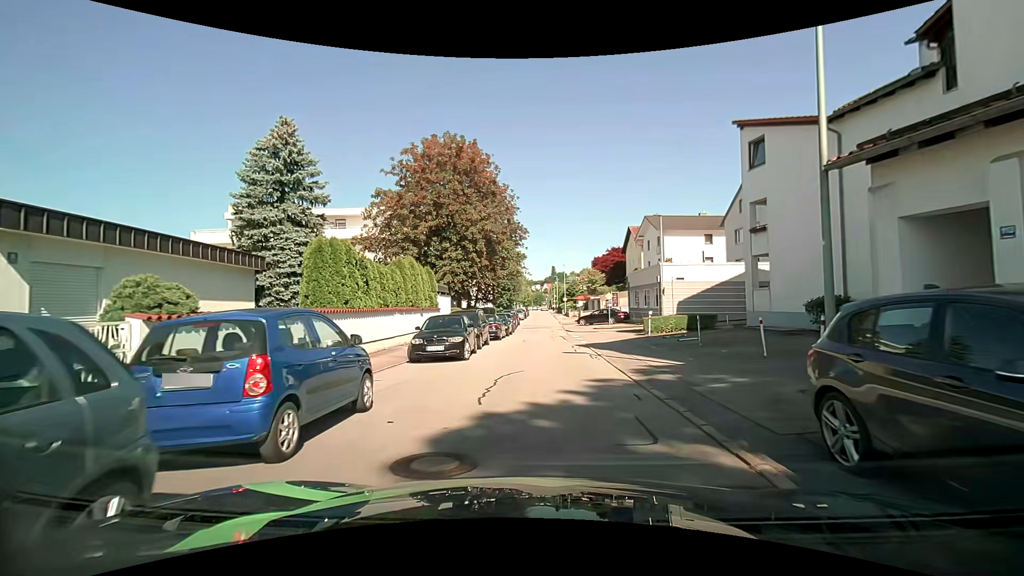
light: Day
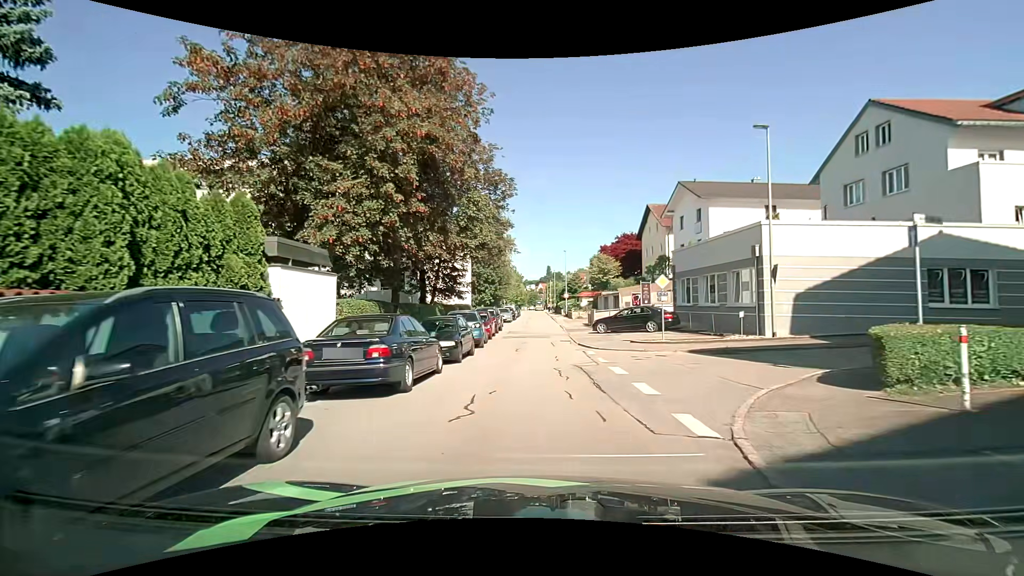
(+0.3, +18.1) m; +1°
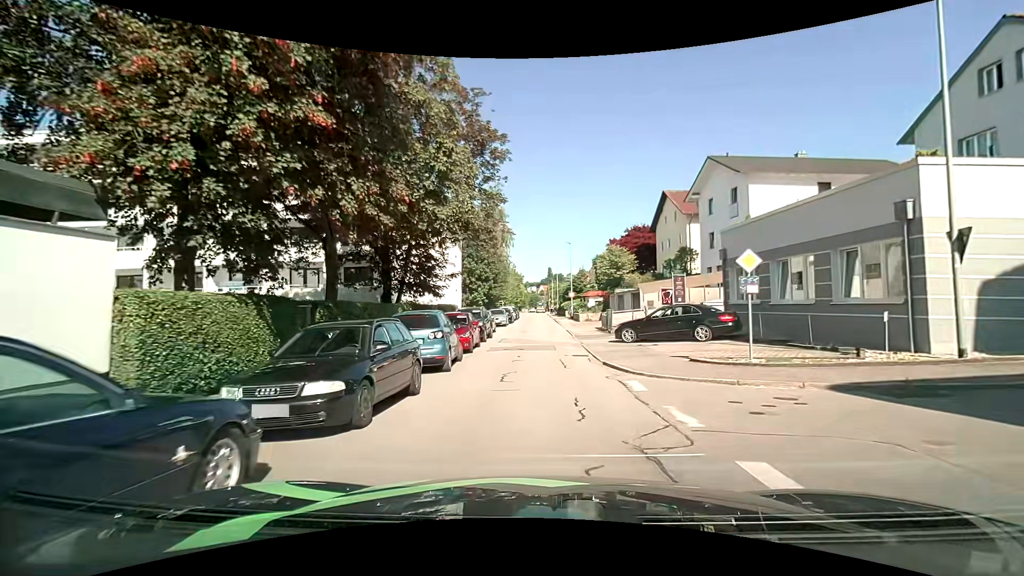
(0.0, +8.2) m; +1°
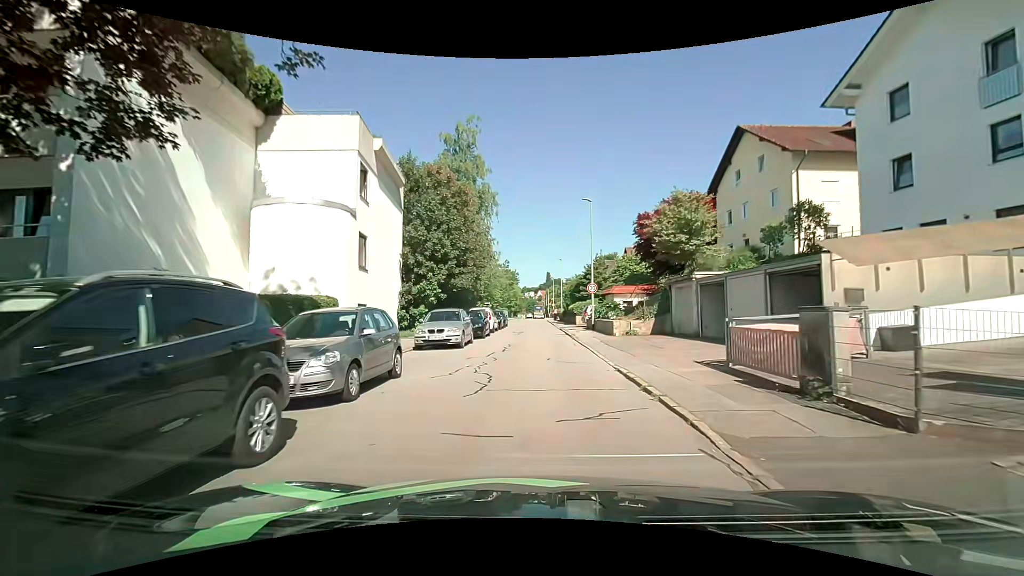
(-0.1, +21.9) m; -2°
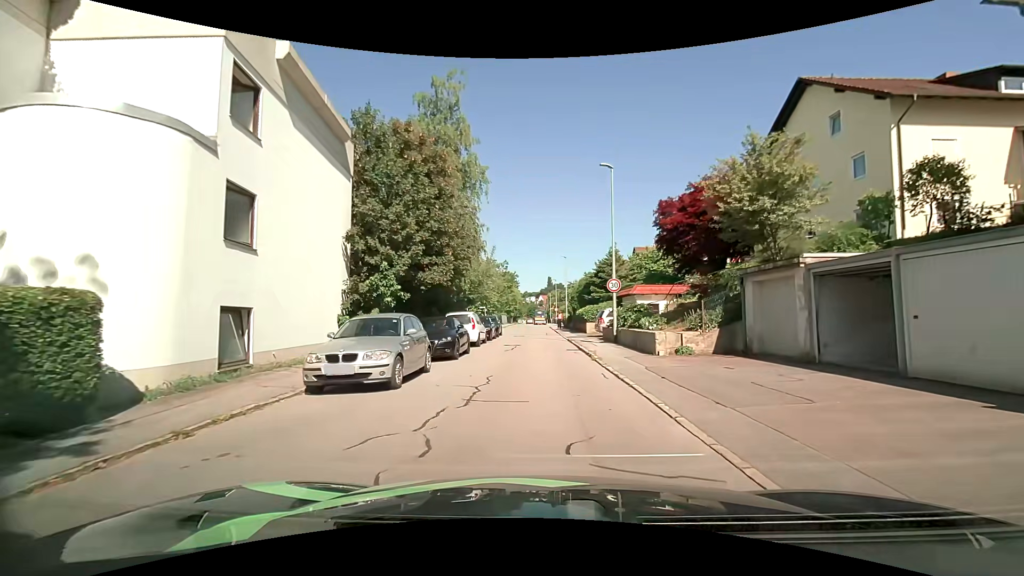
(+0.1, +8.3) m; +1°
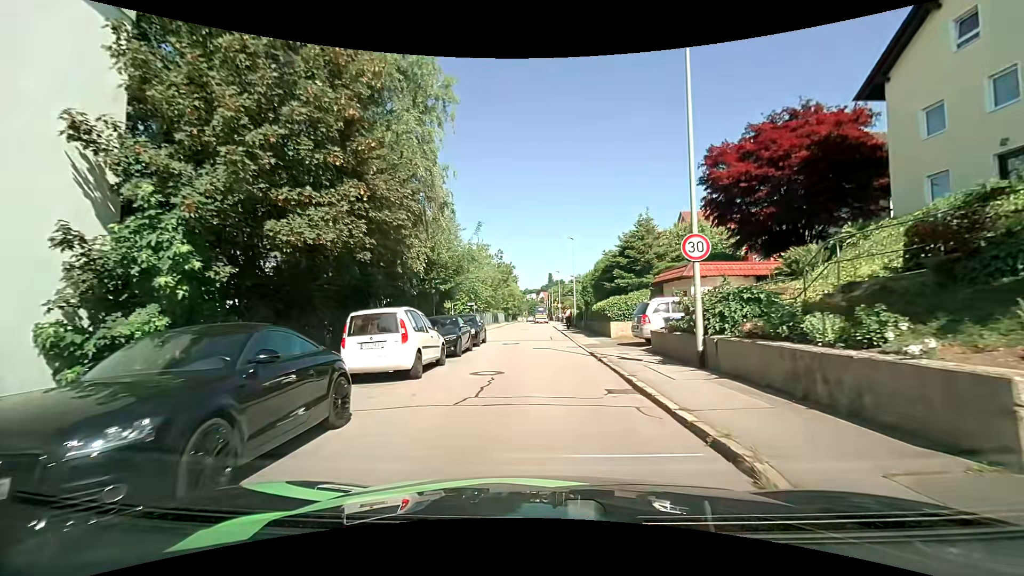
(0.0, +11.7) m; 0°
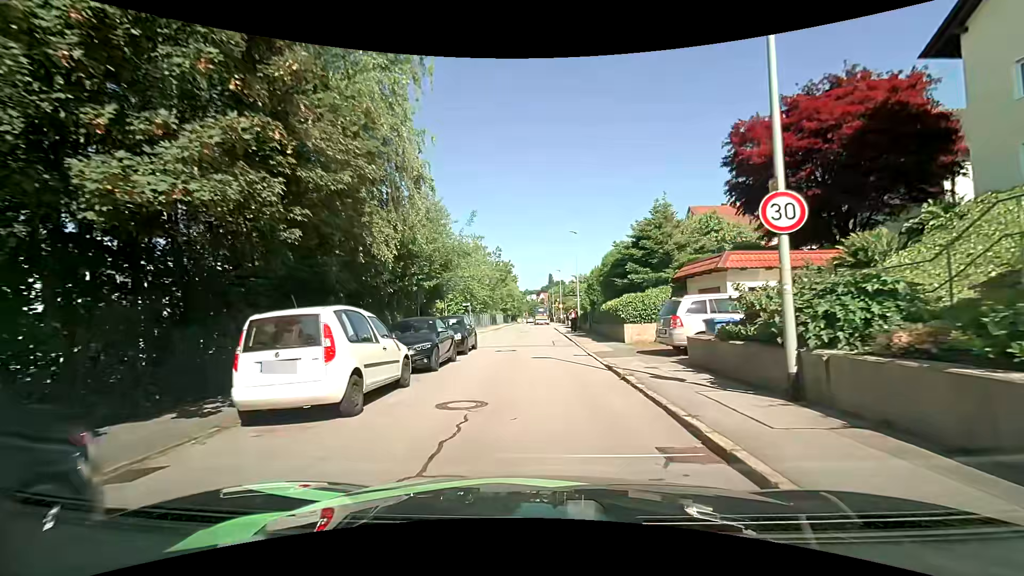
(0.0, +3.9) m; 0°
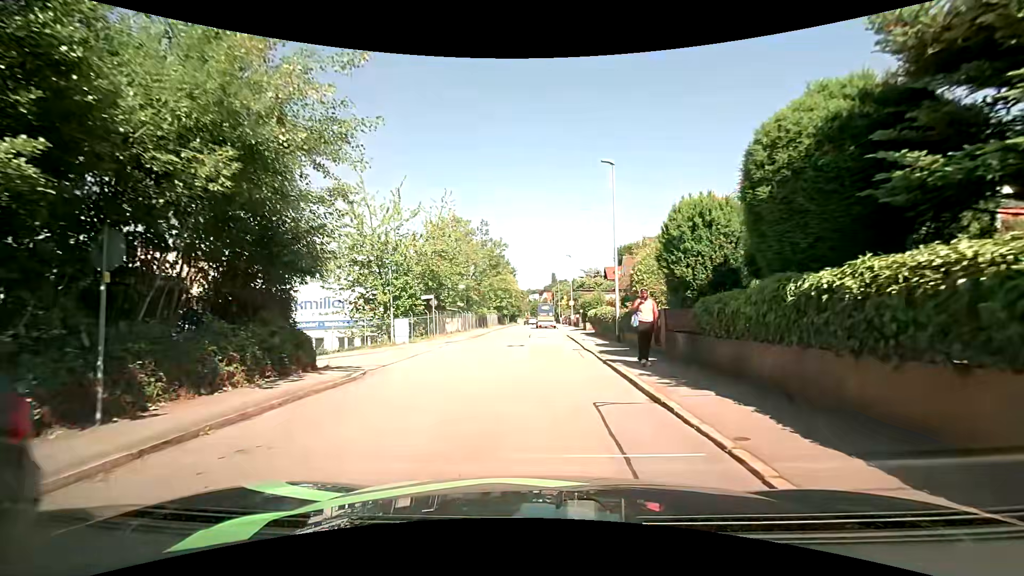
(0.0, +18.8) m; 0°
(0, +10) (0, +20) (0, +30) (-1, +40) (-2, +50) (-3, +60) (-2, +70) (-2, +80) (-2, +90) (-2, +100) m
